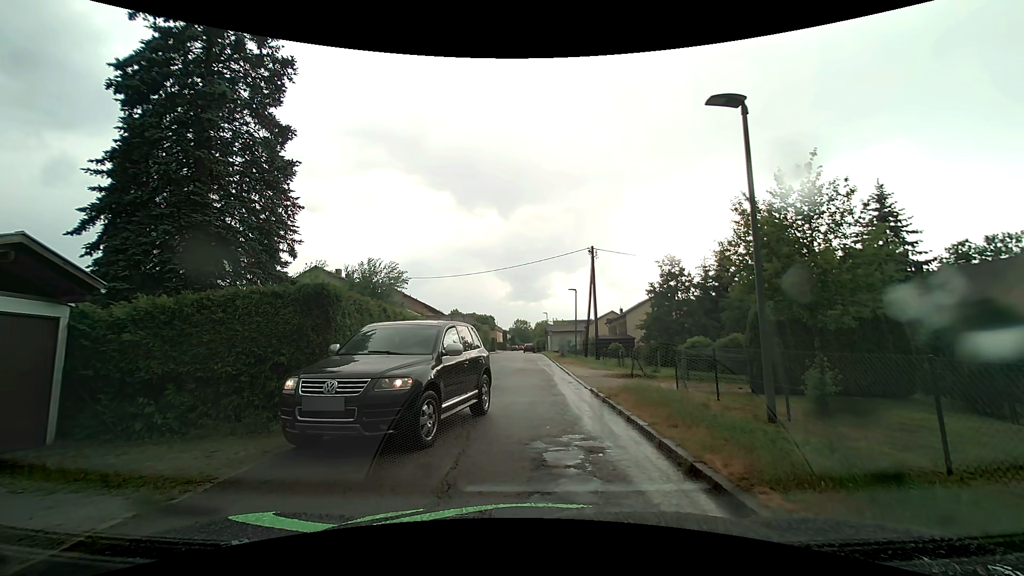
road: residential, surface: asphalt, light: Day
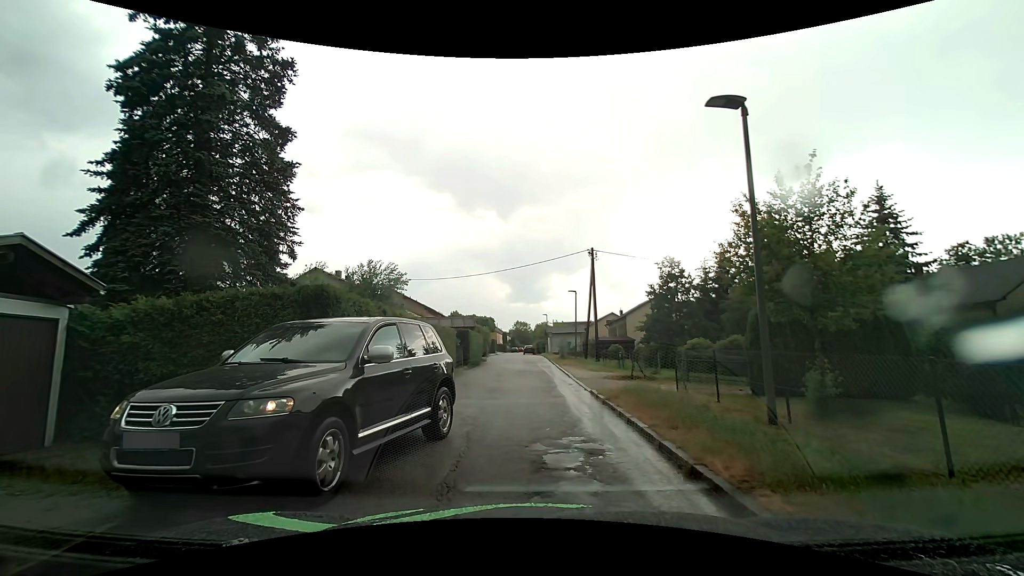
(0.0, 0.0) m; 0°
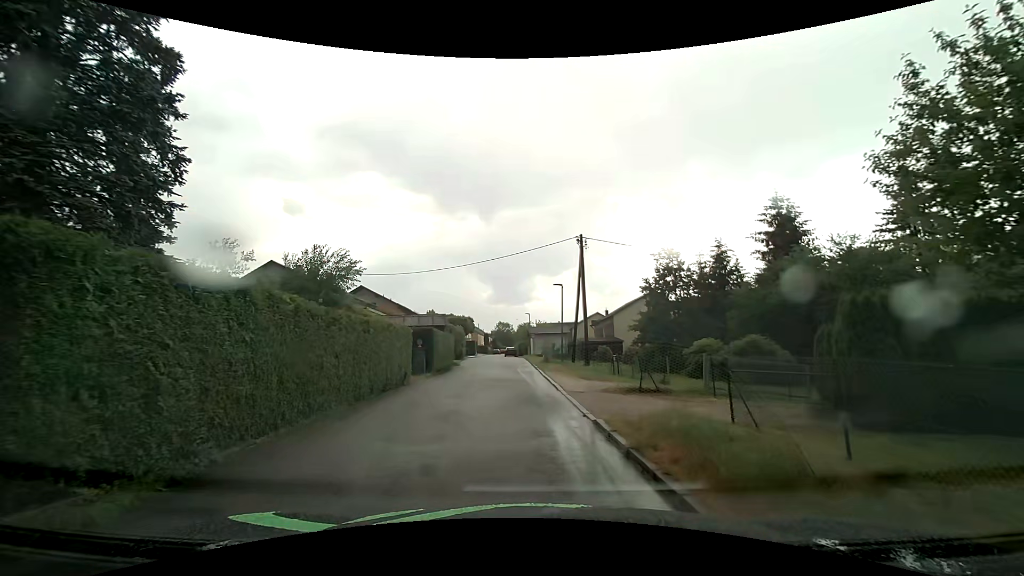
(0.0, +5.2) m; 0°
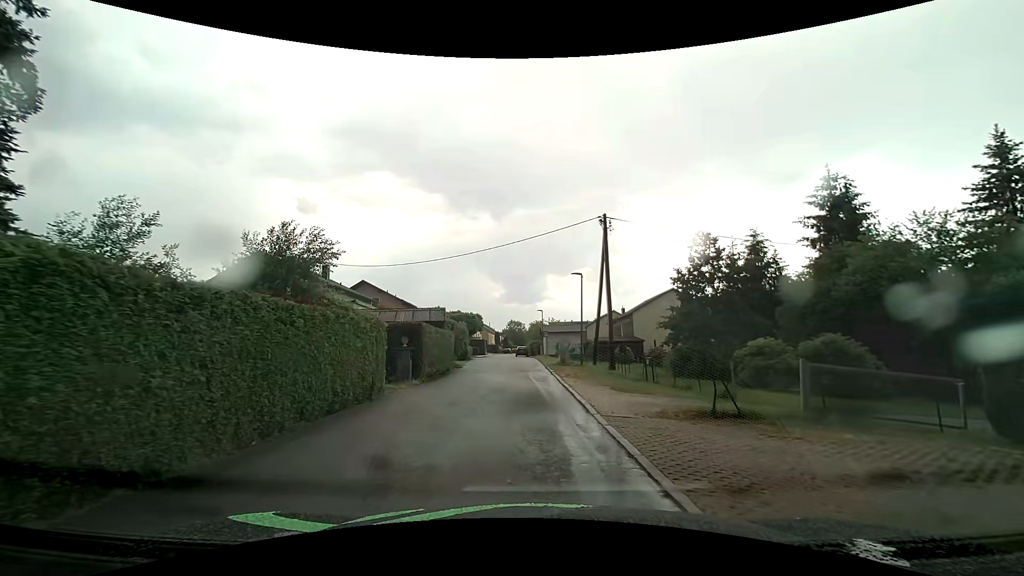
(0.0, +4.9) m; -1°
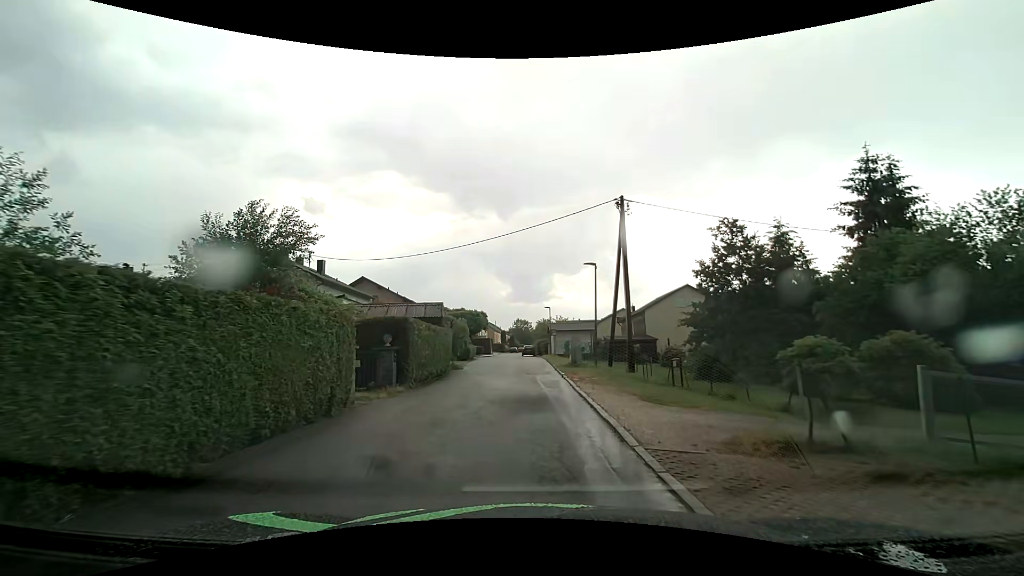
(0.0, +3.1) m; -1°
